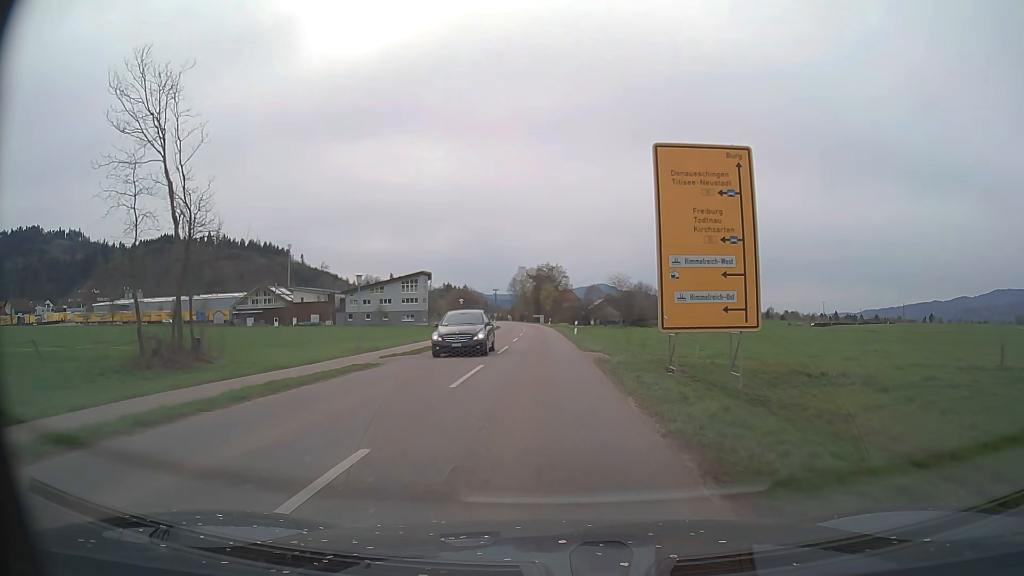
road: secondary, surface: asphalt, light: Day
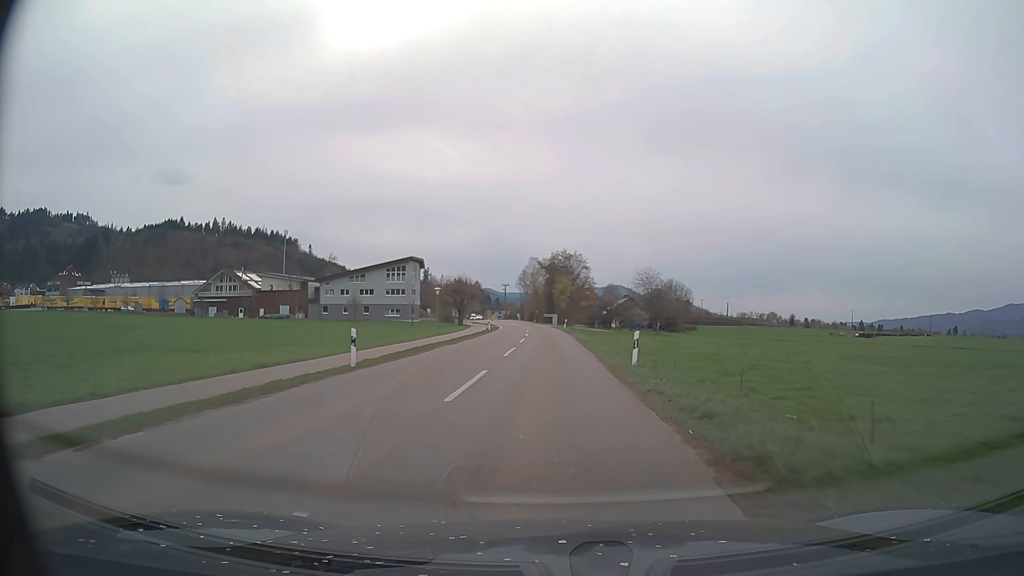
(-0.3, +26.5) m; -1°
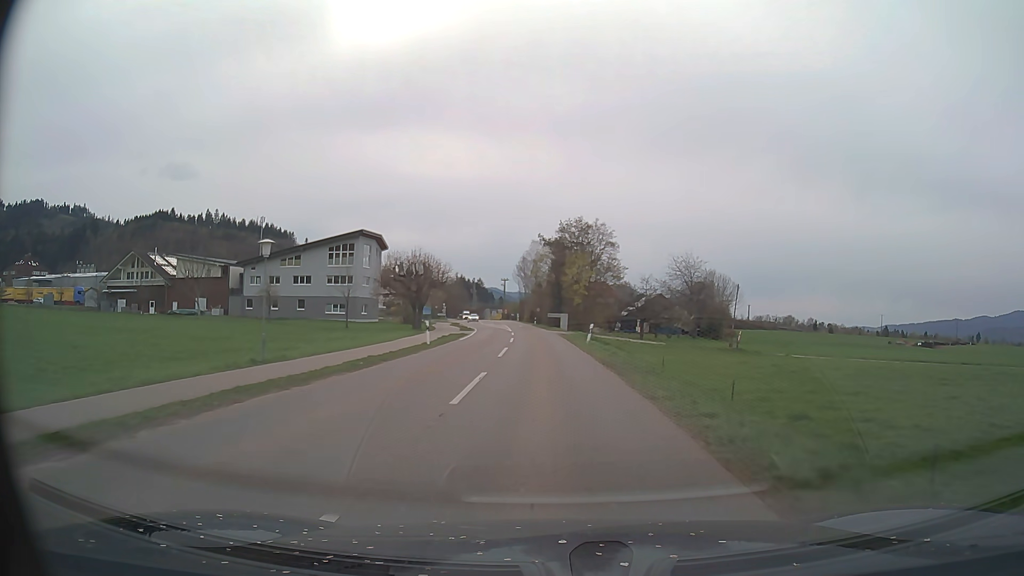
(-0.3, +36.2) m; -1°
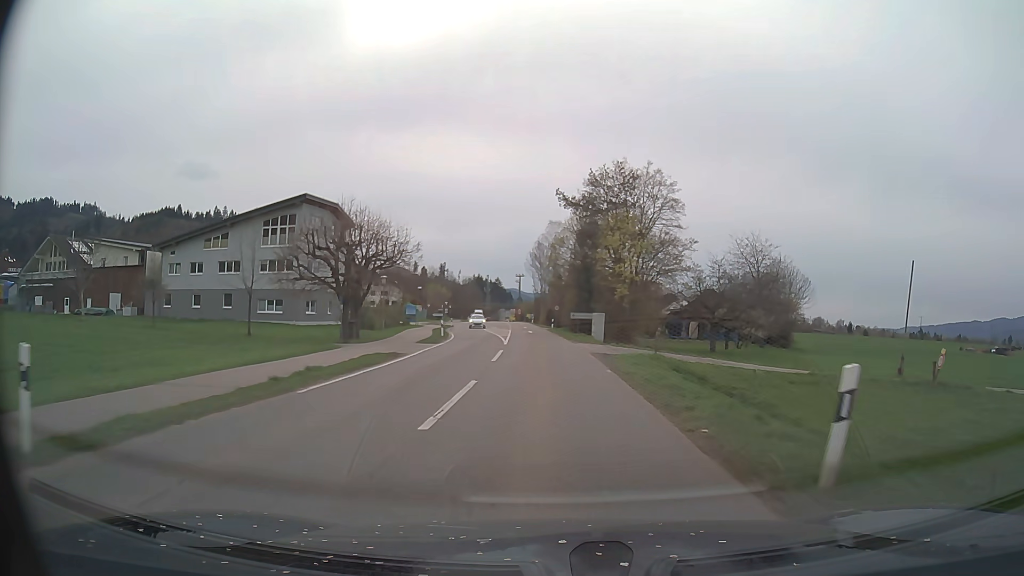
(-0.2, +26.7) m; -1°
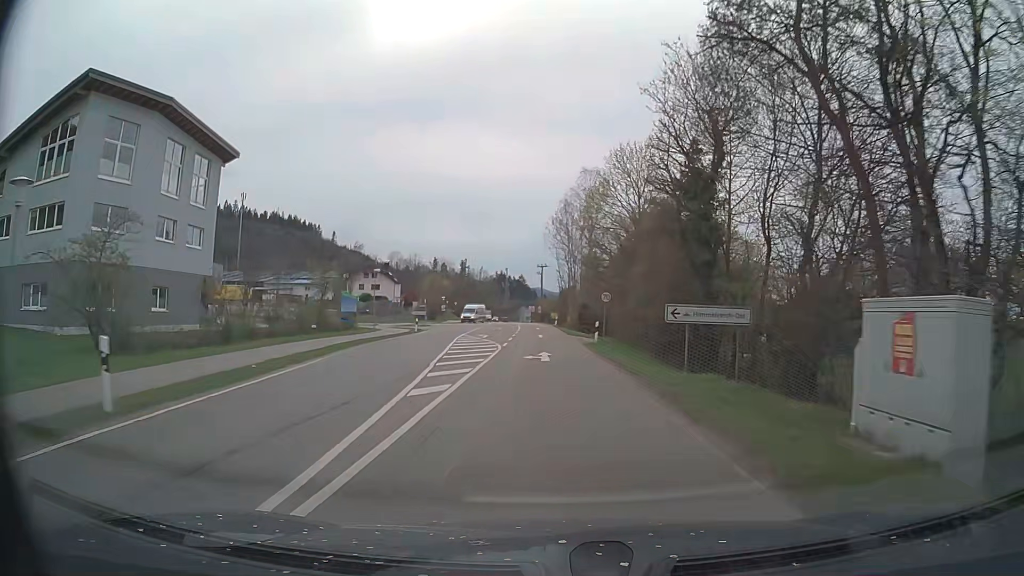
(-0.8, +35.4) m; -2°
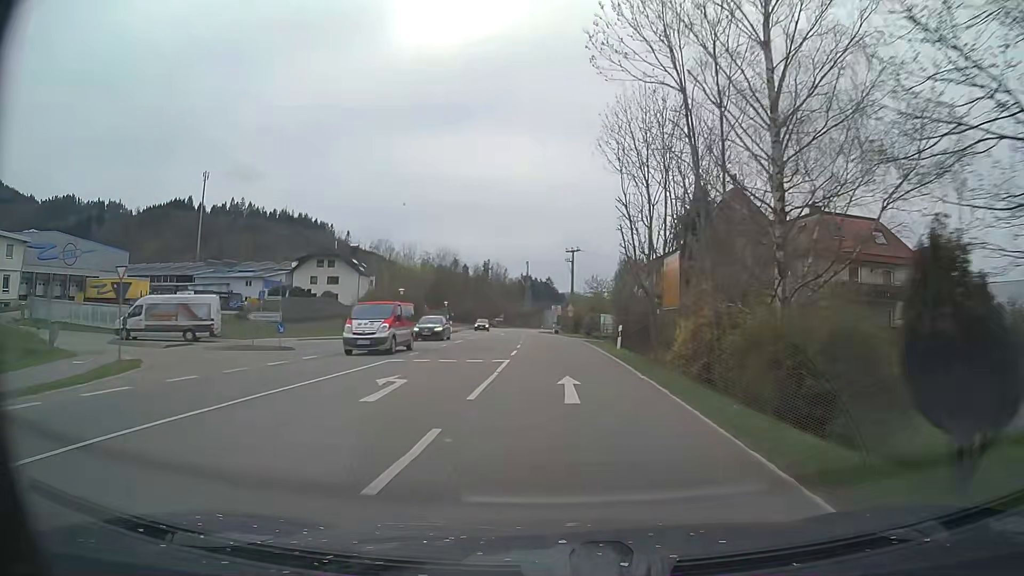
(-1.0, +48.5) m; -2°
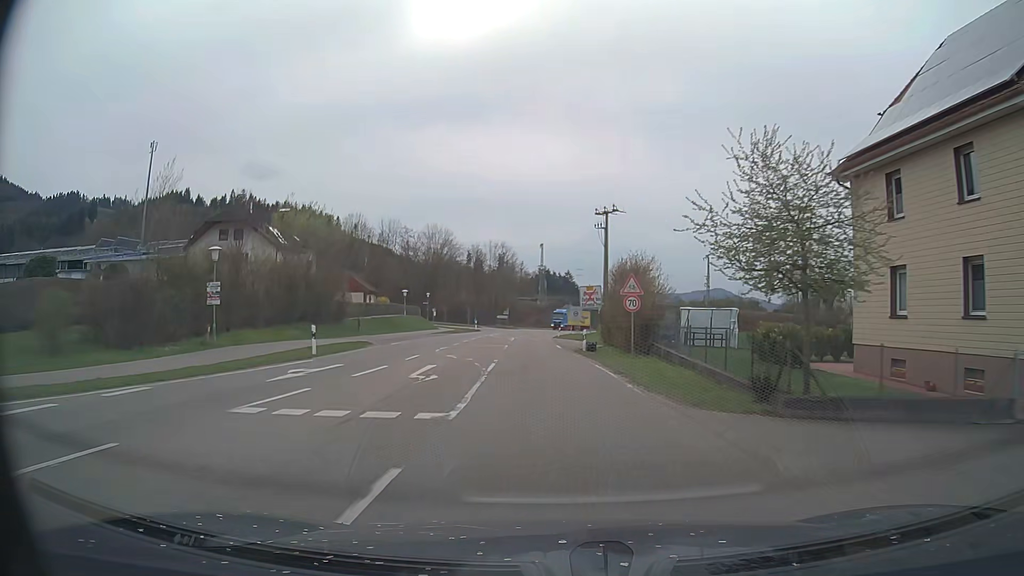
(-0.7, +39.0) m; -2°
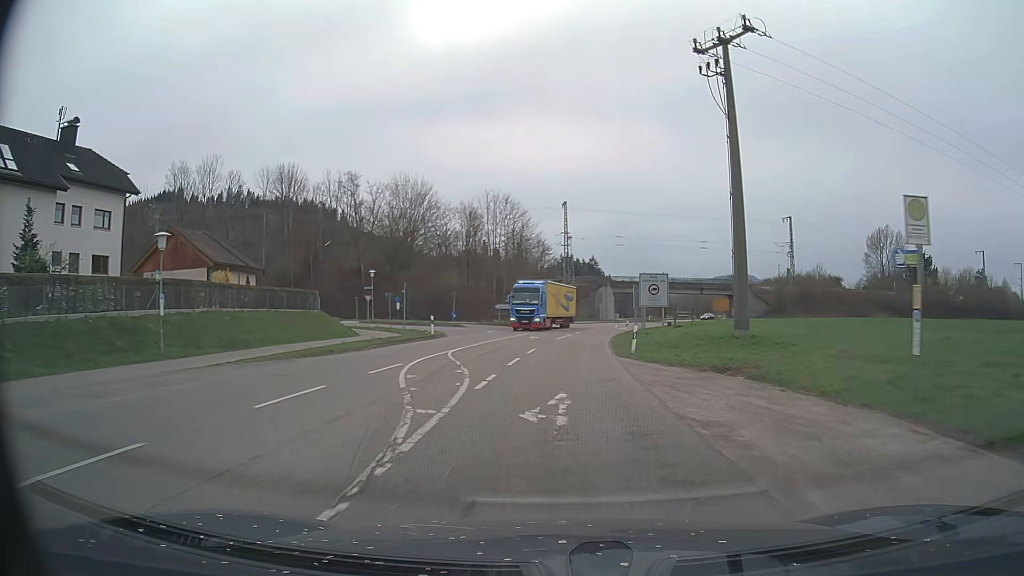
(-1.3, +44.9) m; -2°
(0, +10) (0, +20) (+1, +30) (+2, +40) (+3, +50) (+4, +60) (+6, +70) (+9, +79) (+11, +89) (+14, +98) m
